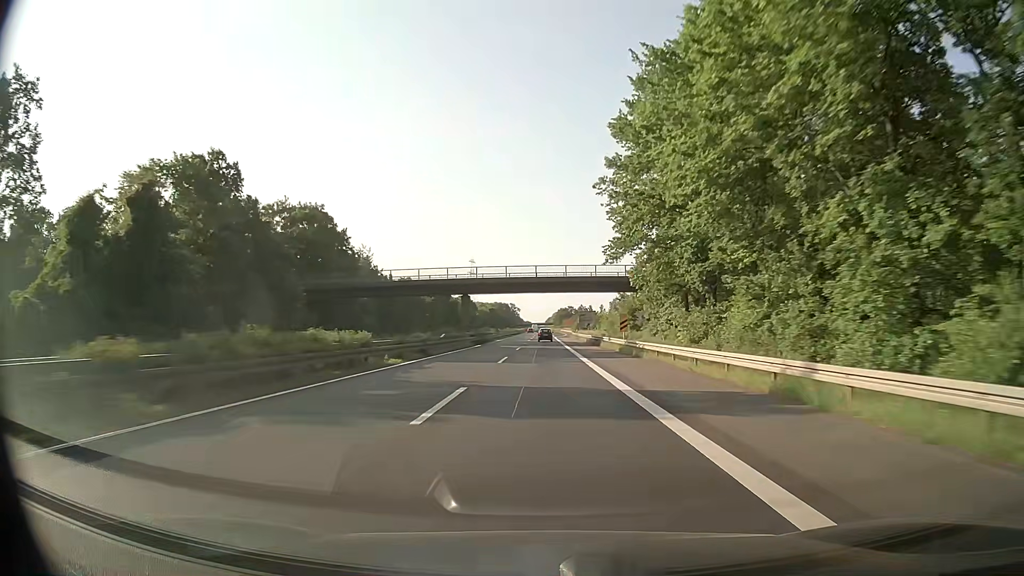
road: trunk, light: Day
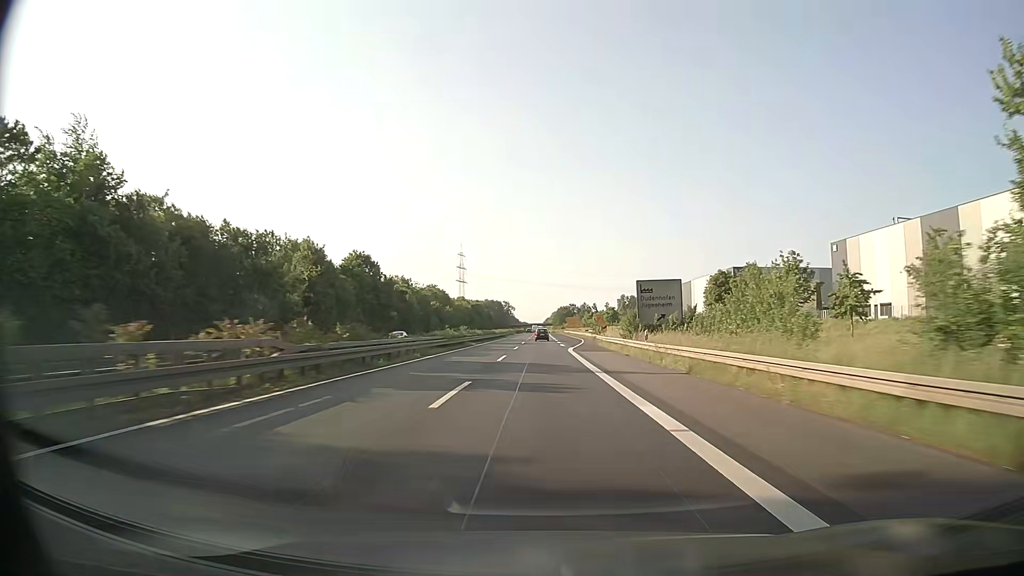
(0.0, +70.0) m; 0°
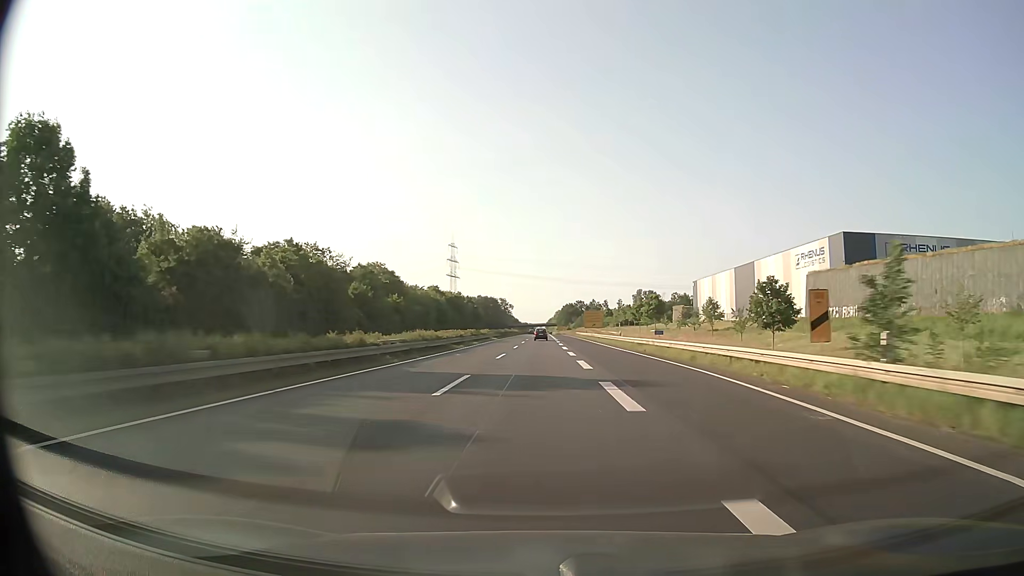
(+0.8, +69.8) m; 0°
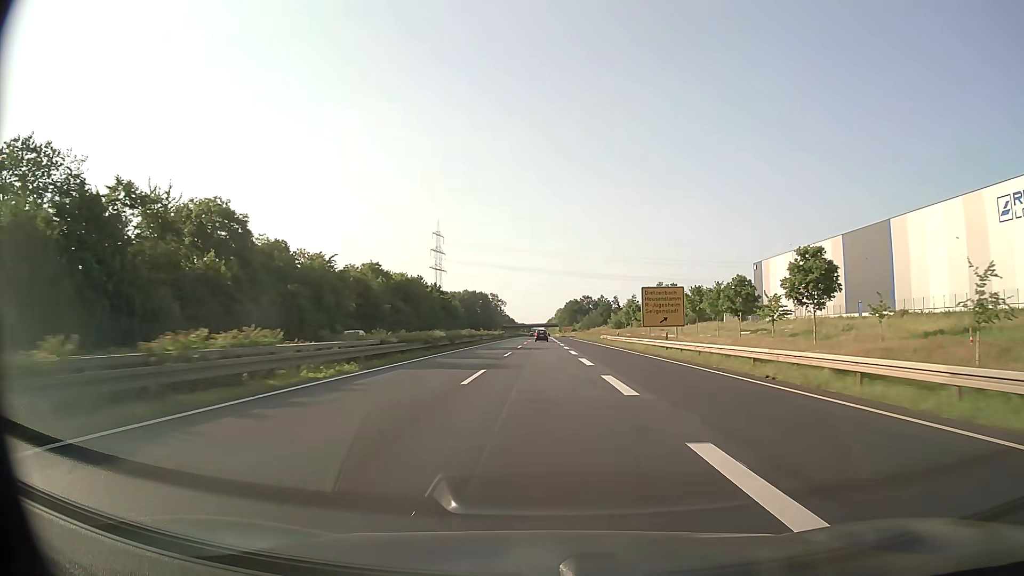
(-0.3, +69.3) m; 0°
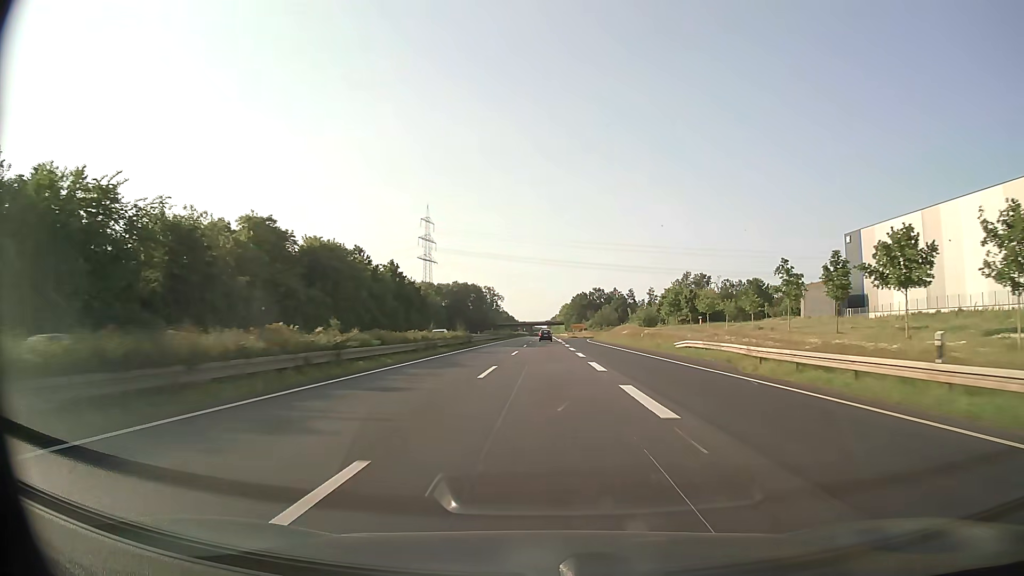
(-0.1, +51.7) m; 0°
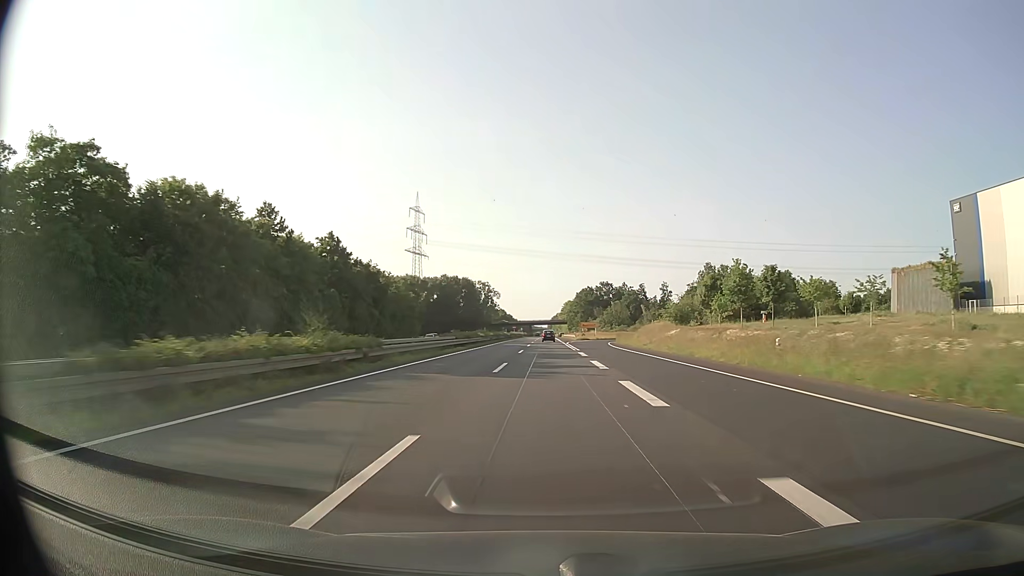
(-0.1, +34.4) m; 0°
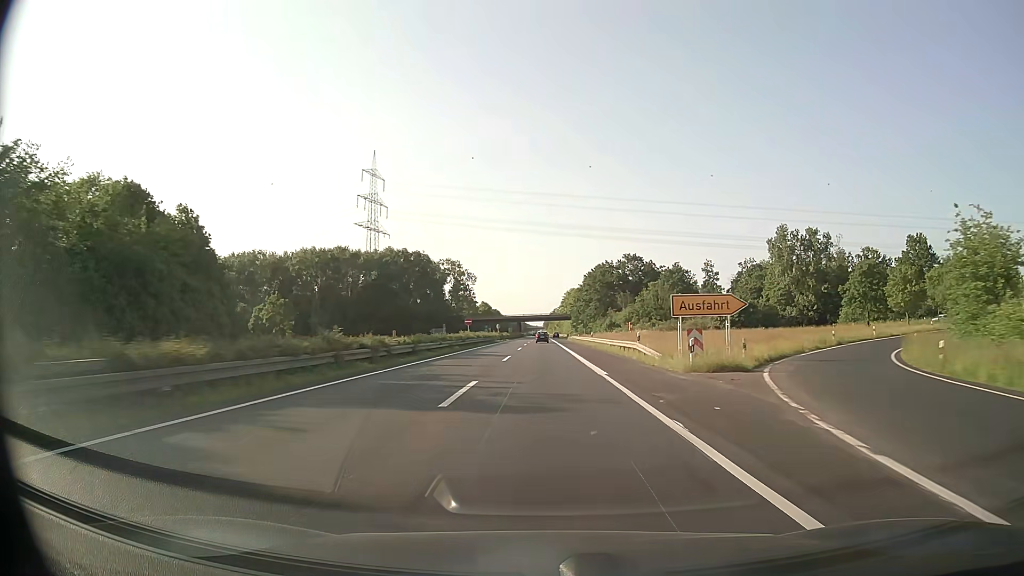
(+0.4, +85.6) m; 0°
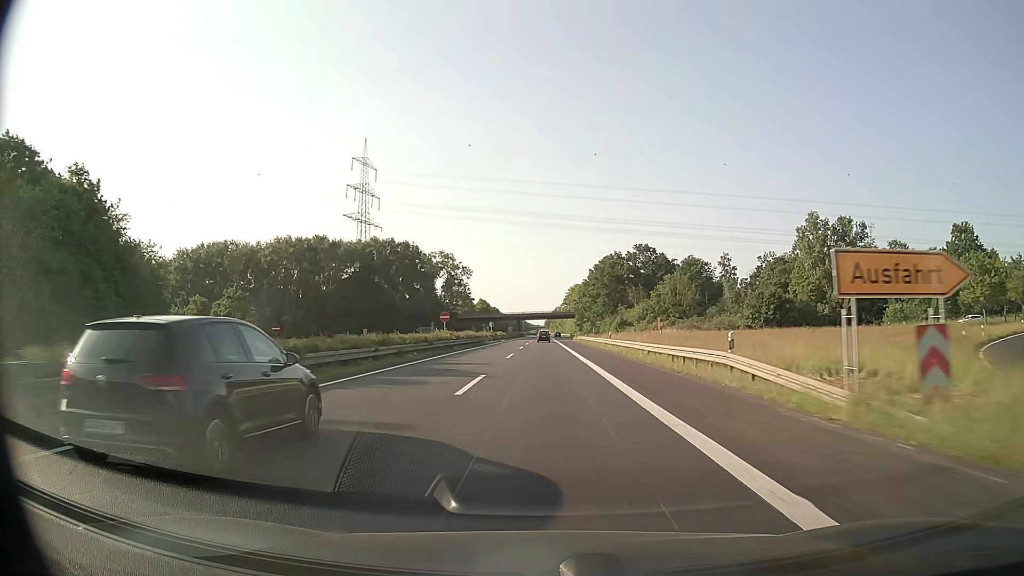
(0.0, +17.1) m; 0°
(0, +10) (0, +20) (0, +30) (0, +40) (0, +50) (0, +60) (0, +70) (0, +80) (0, +90) (0, +100) m
